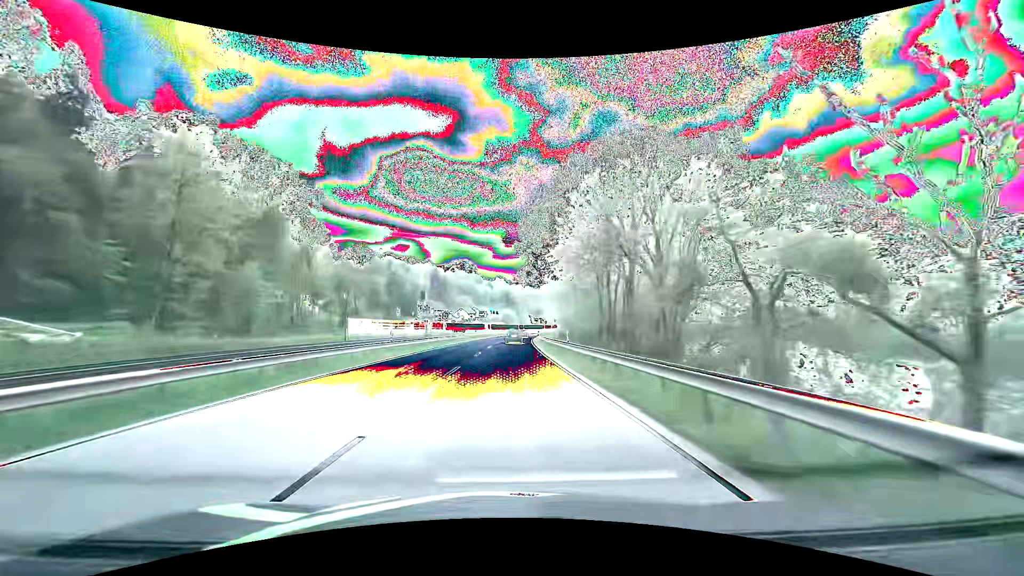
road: primary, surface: asphalt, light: Day
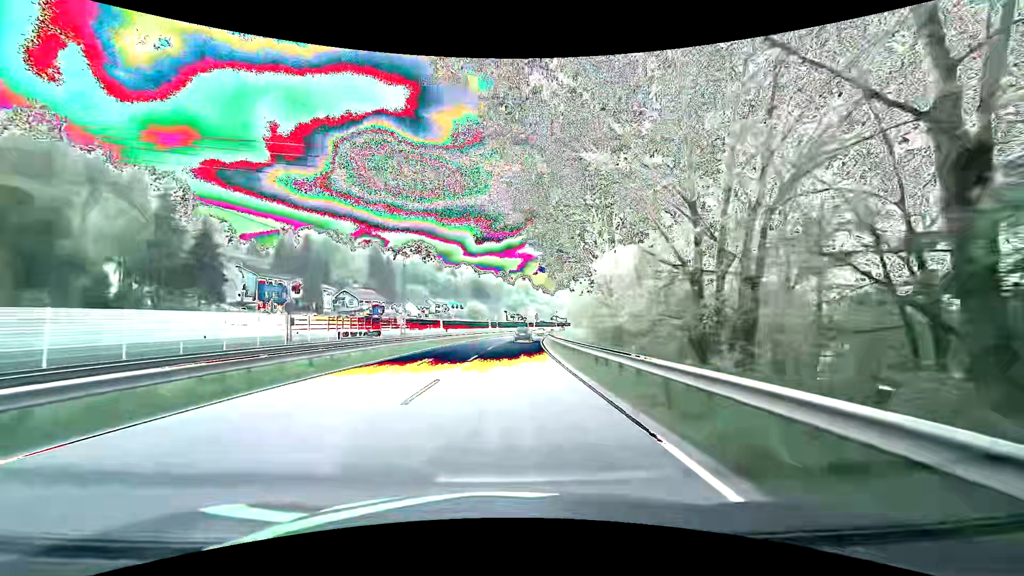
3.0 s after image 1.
(+1.7, +78.8) m; +3°
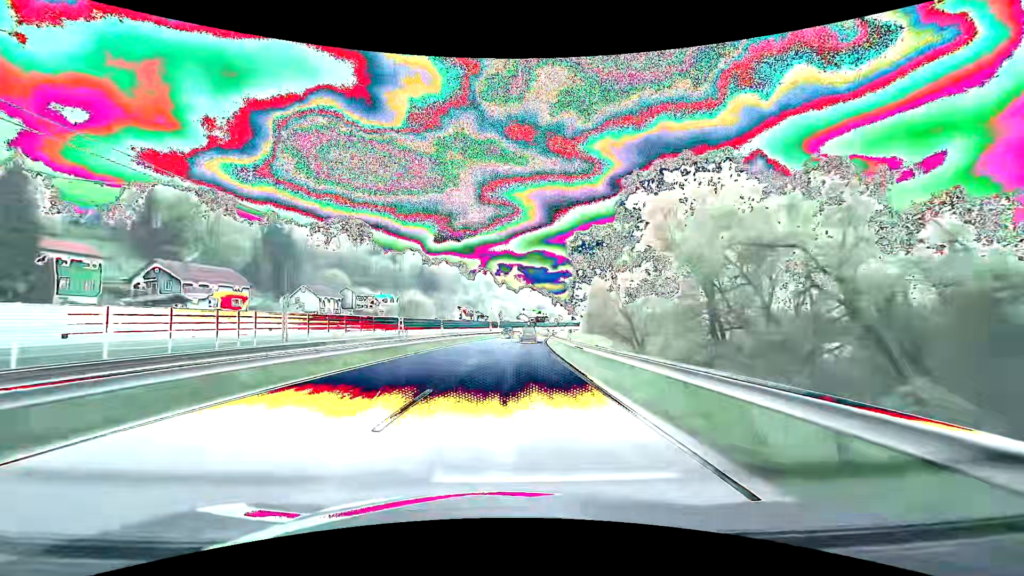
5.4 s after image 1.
(+2.5, +63.1) m; +5°
(0, +10) (0, +20) (+1, +30) (+1, +40) (+2, +50) (+2, +60) (+3, +70) (+4, +80) (+5, +90) (+7, +100) m
